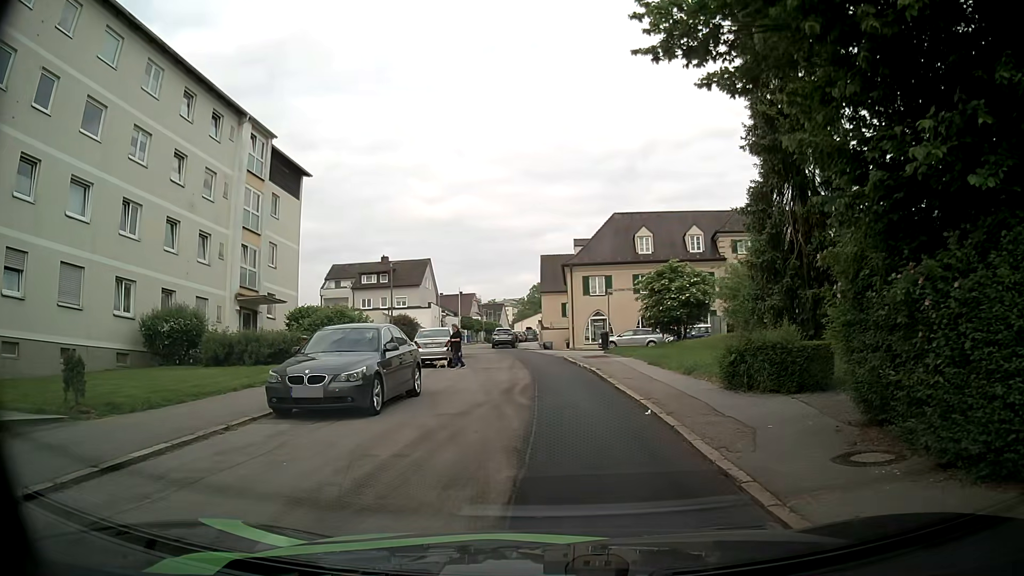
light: Day
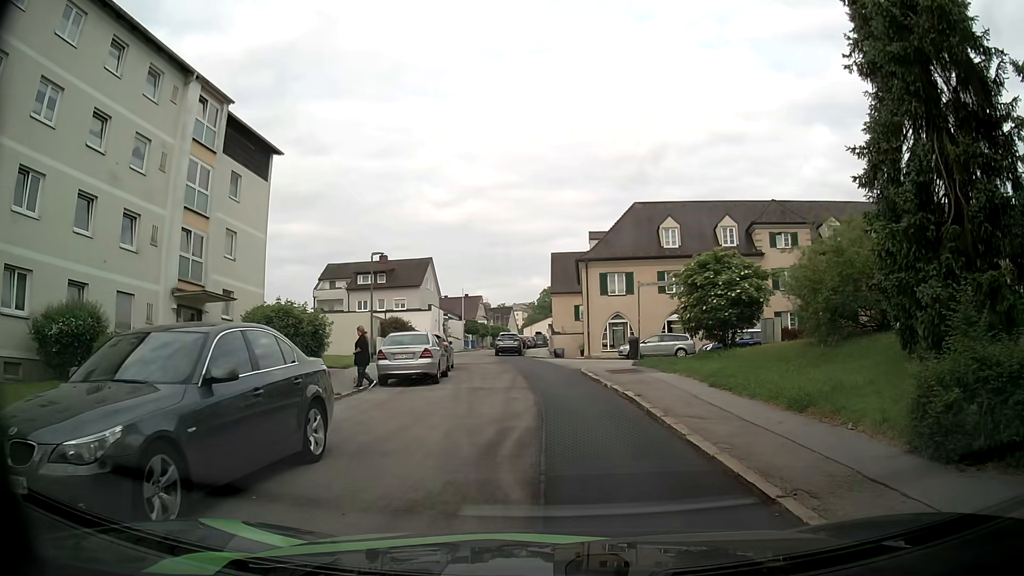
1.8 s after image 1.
(-0.2, +6.7) m; -2°
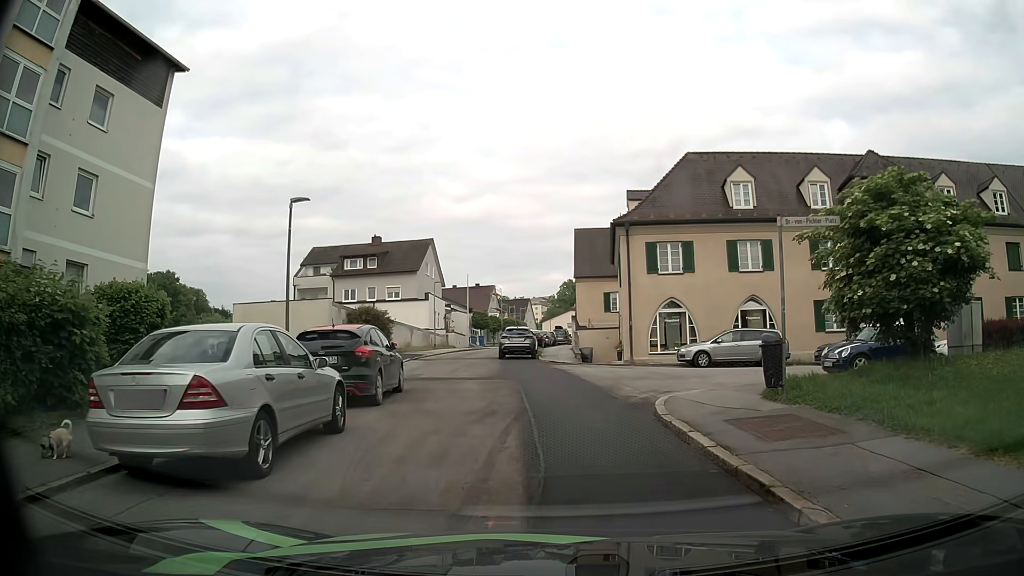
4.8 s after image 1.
(-0.2, +12.8) m; -2°
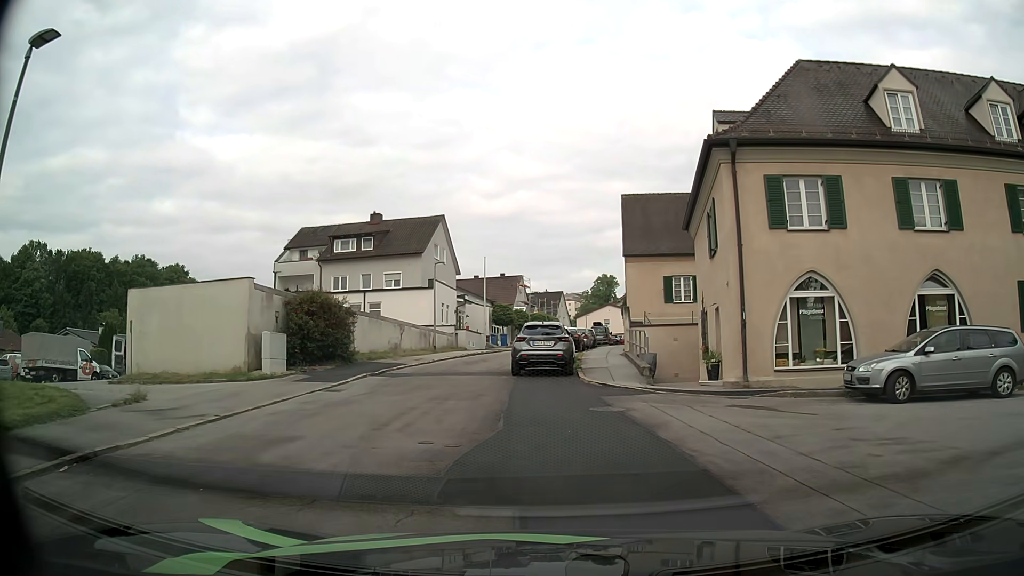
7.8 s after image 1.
(-0.2, +13.0) m; -2°
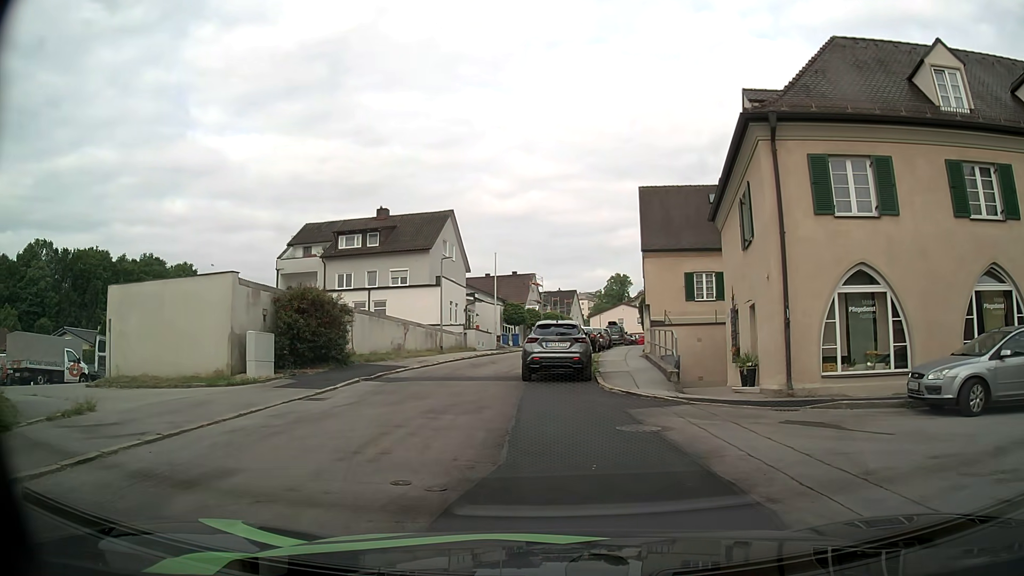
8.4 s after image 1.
(0.0, +2.2) m; -2°
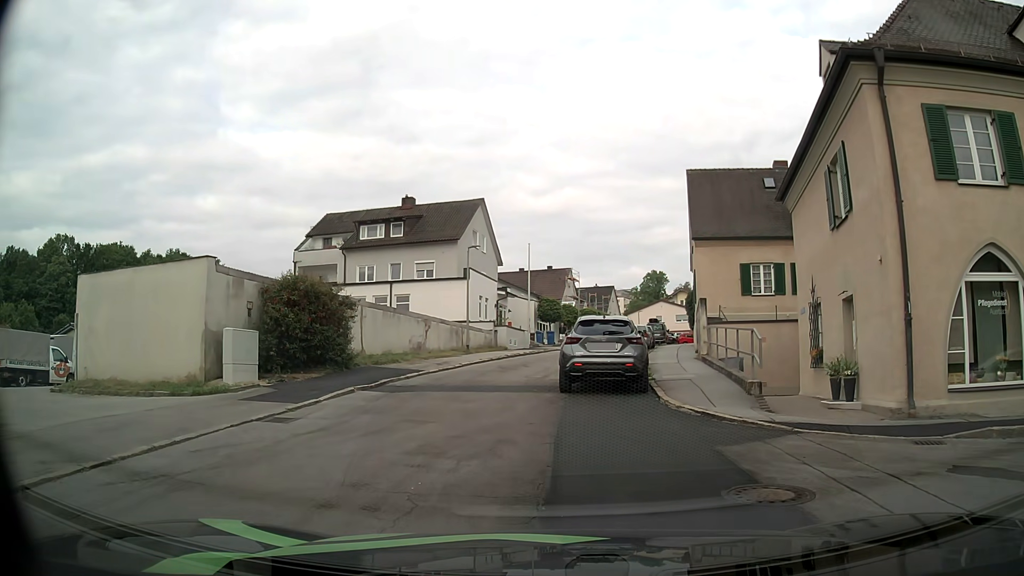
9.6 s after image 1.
(-0.1, +3.7) m; -2°
